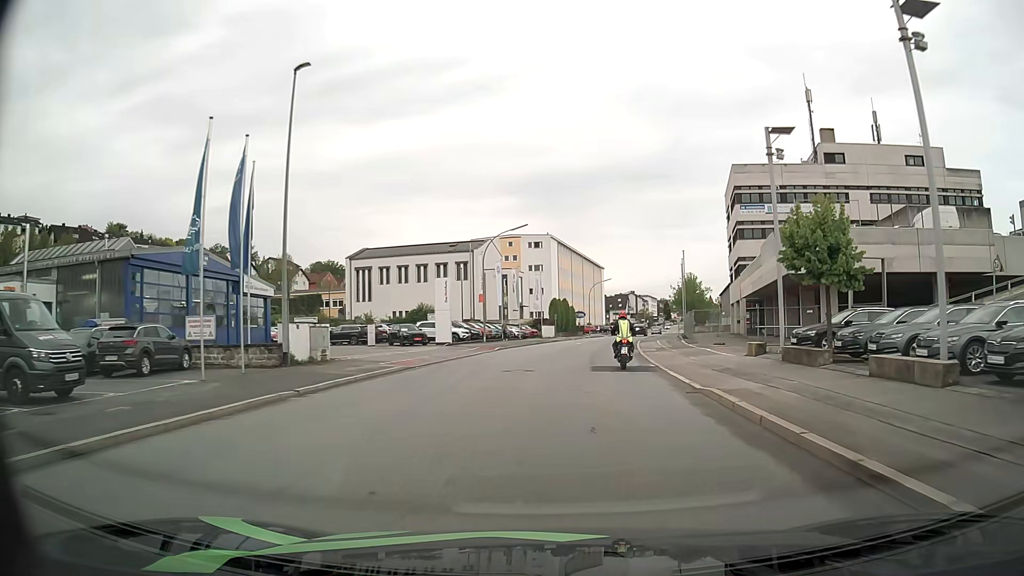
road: tertiary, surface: asphalt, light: Day
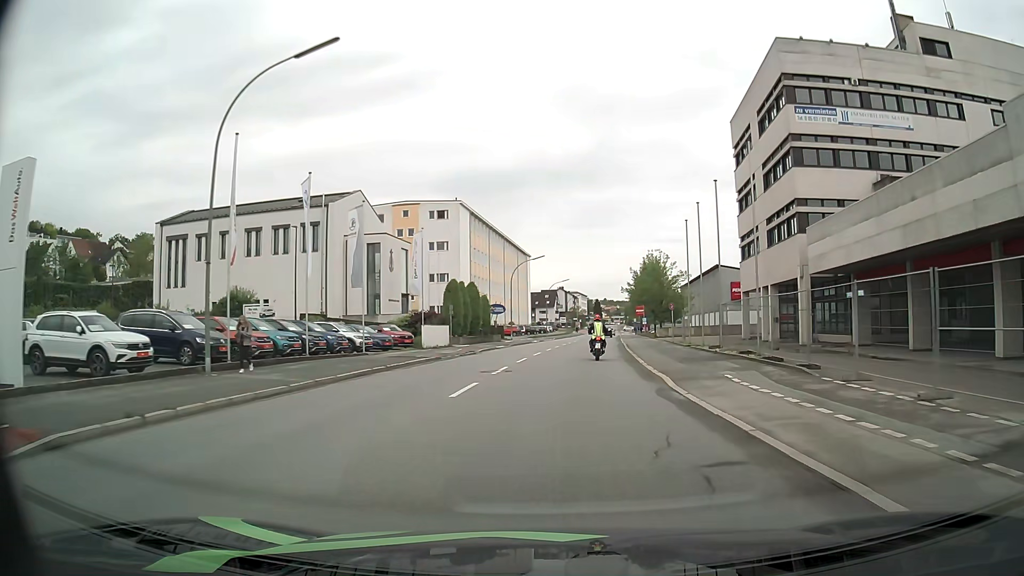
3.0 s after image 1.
(+2.0, +35.5) m; +6°
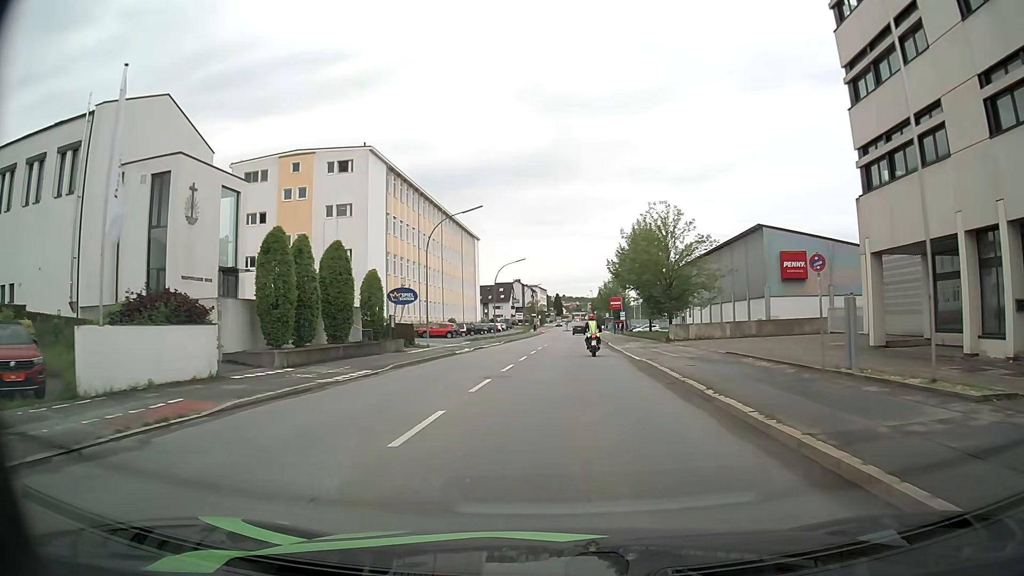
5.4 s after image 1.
(+1.1, +29.0) m; +4°
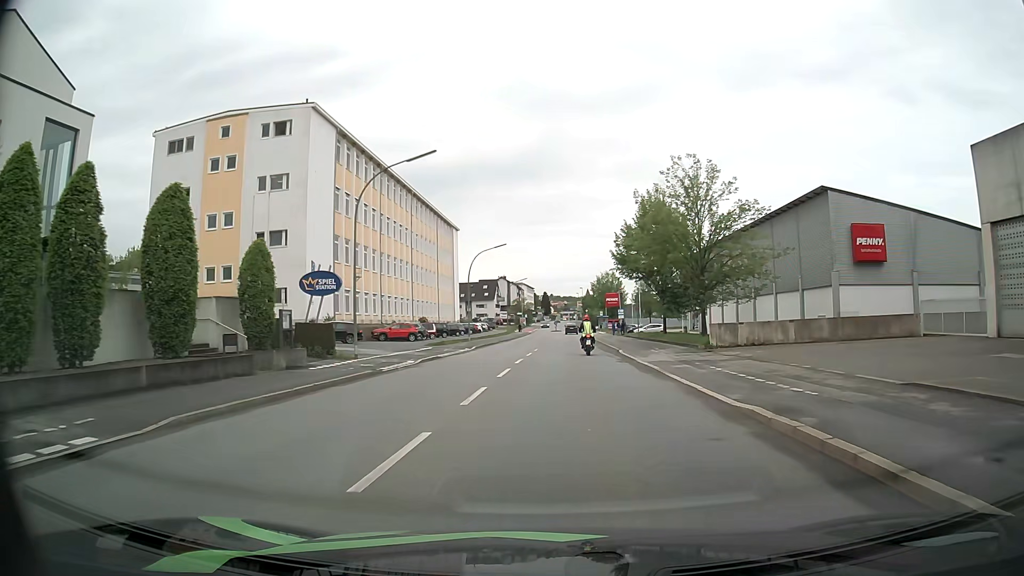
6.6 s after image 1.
(+0.2, +14.0) m; +1°
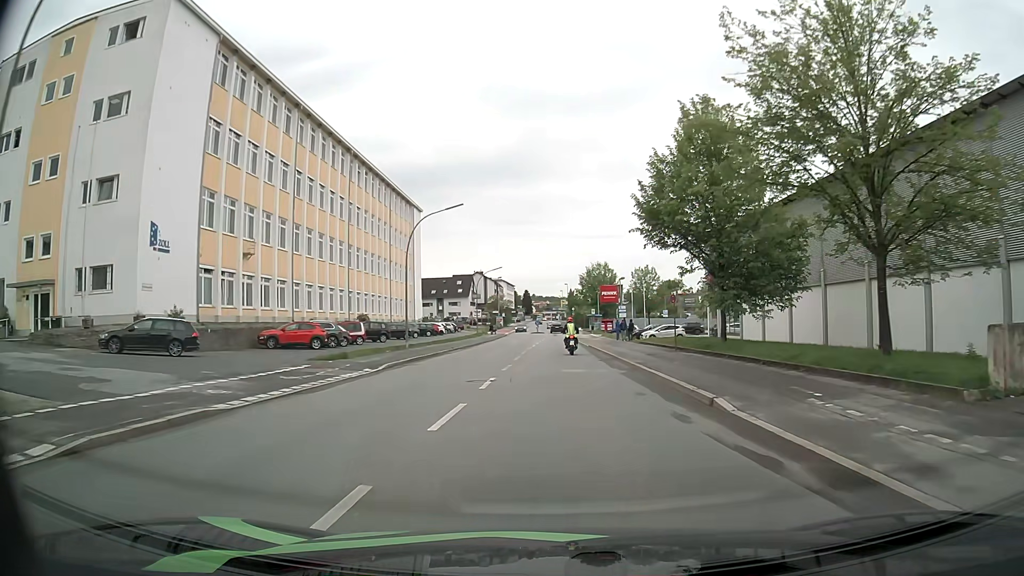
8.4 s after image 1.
(+0.2, +21.3) m; +1°
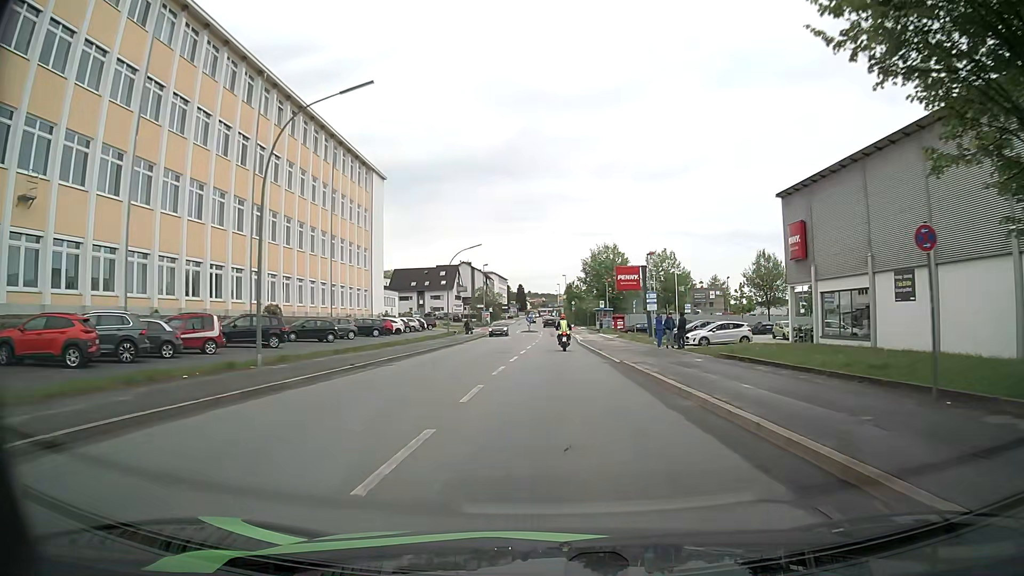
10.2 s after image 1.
(+0.1, +21.9) m; 0°
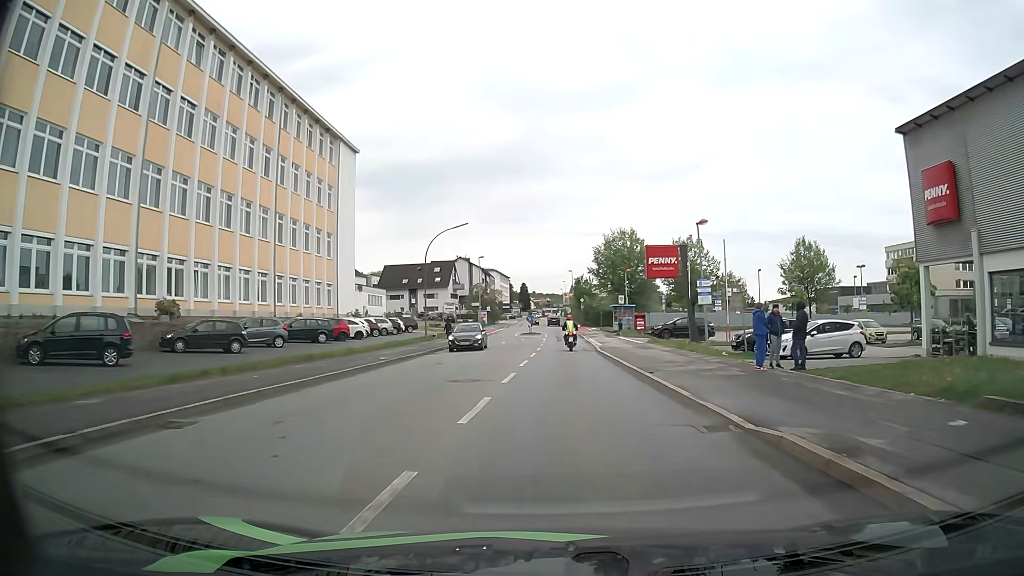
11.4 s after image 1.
(-0.1, +14.5) m; 0°
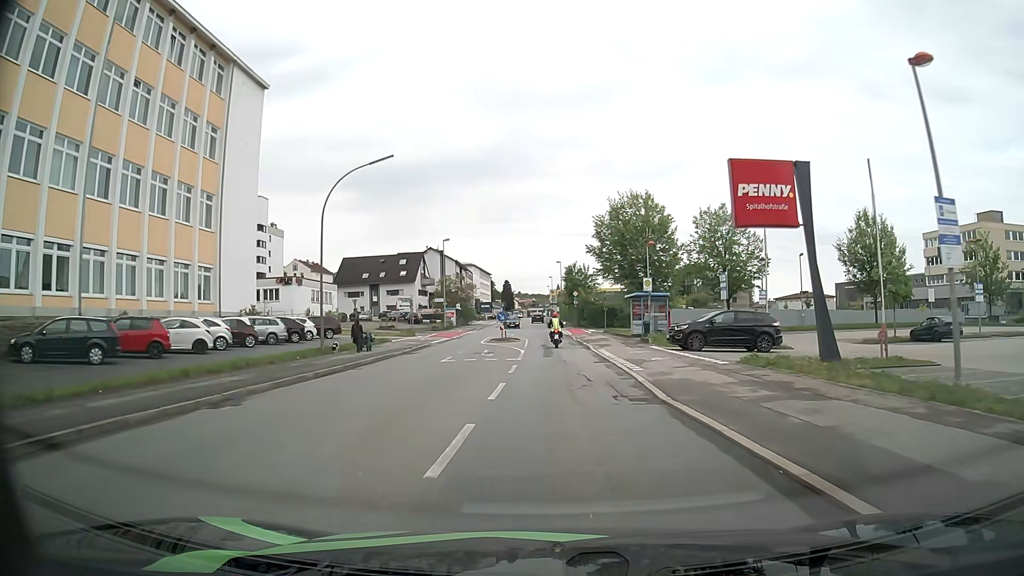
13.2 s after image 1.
(0.0, +21.5) m; 0°
(0, +10) (0, +20) (0, +30) (0, +40) (0, +50) (0, +60) (0, +70) (-1, +80) (-1, +90) (-1, +100) m
